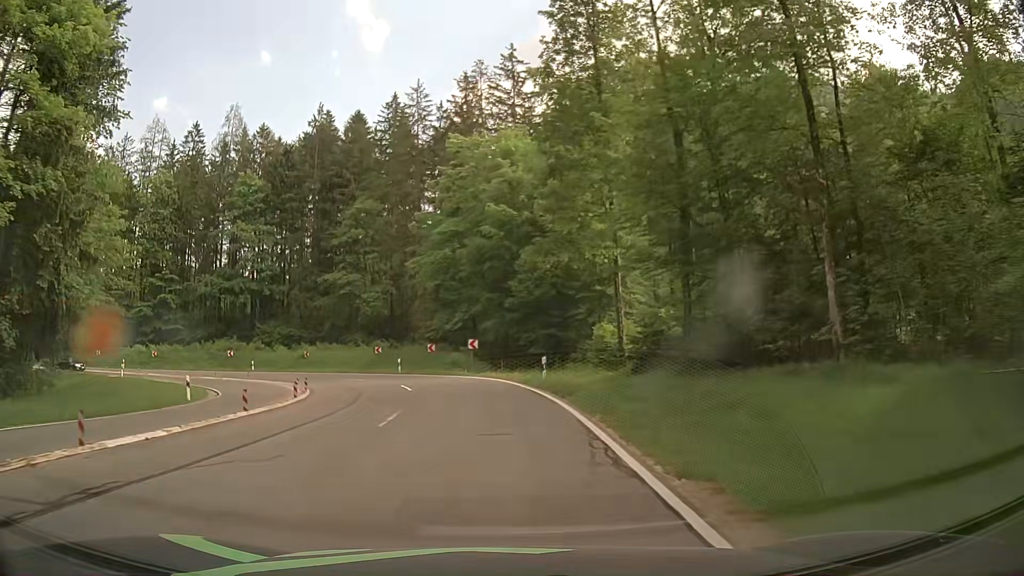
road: primary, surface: asphalt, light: Day
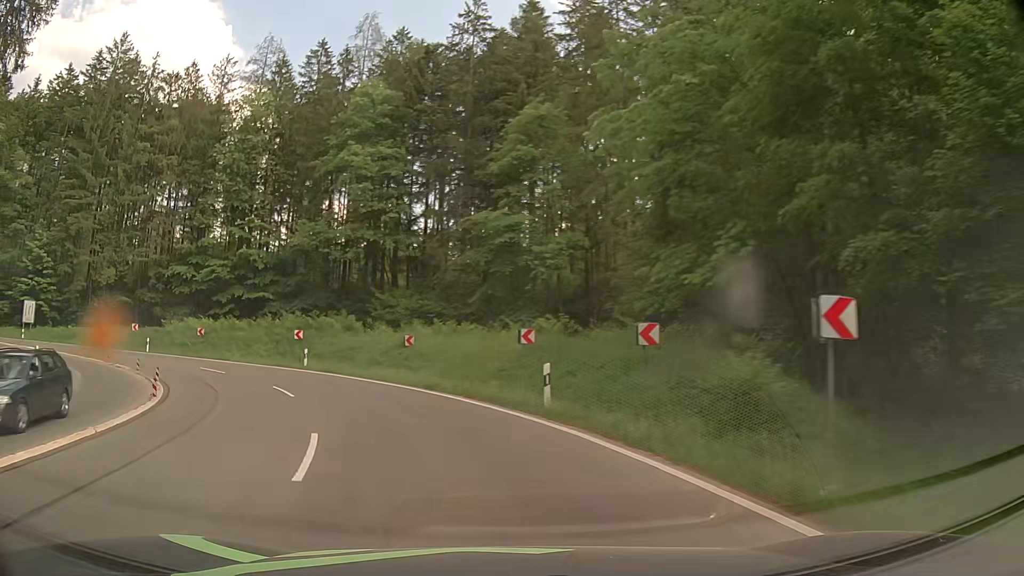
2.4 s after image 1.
(-2.4, +30.1) m; -16°
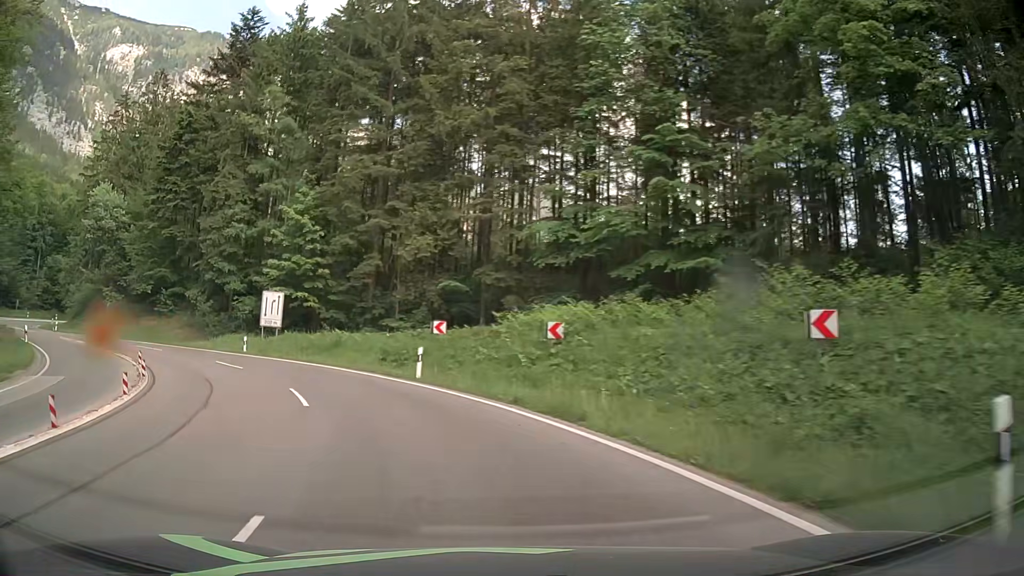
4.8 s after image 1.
(-9.6, +27.8) m; -38°
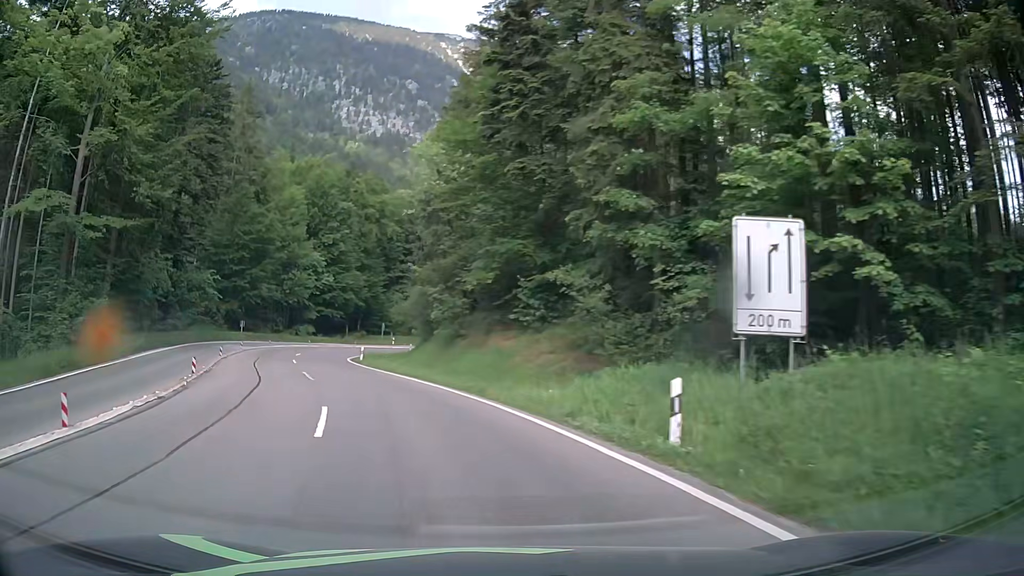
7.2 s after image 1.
(-9.8, +26.9) m; -39°
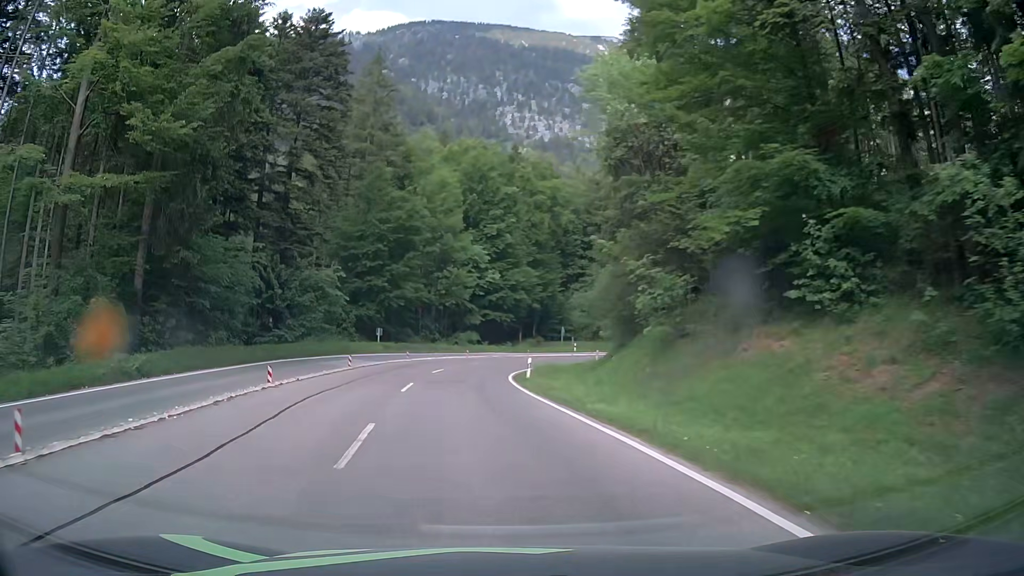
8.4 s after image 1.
(-2.2, +14.2) m; -16°
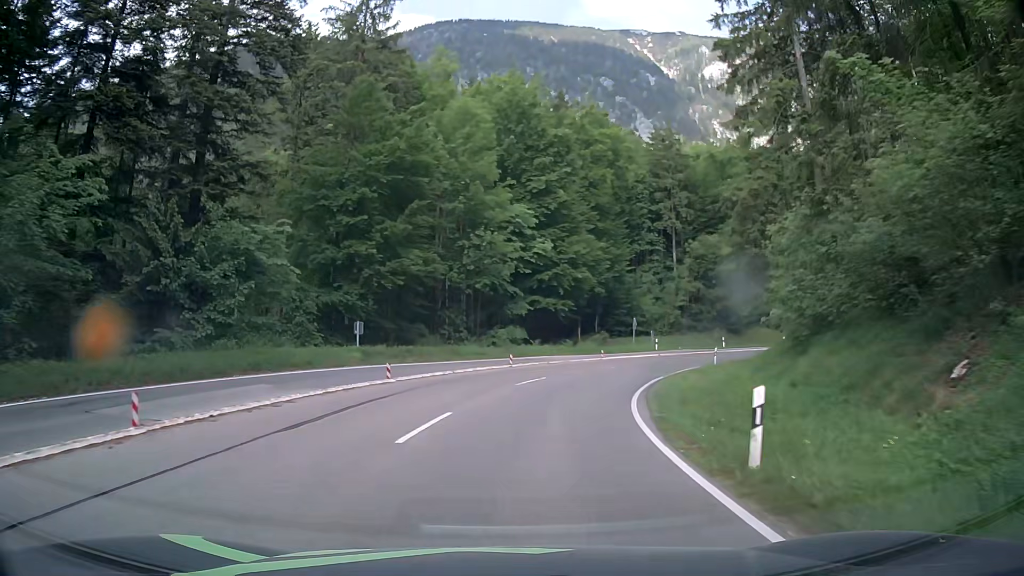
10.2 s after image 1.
(-1.3, +22.0) m; -5°
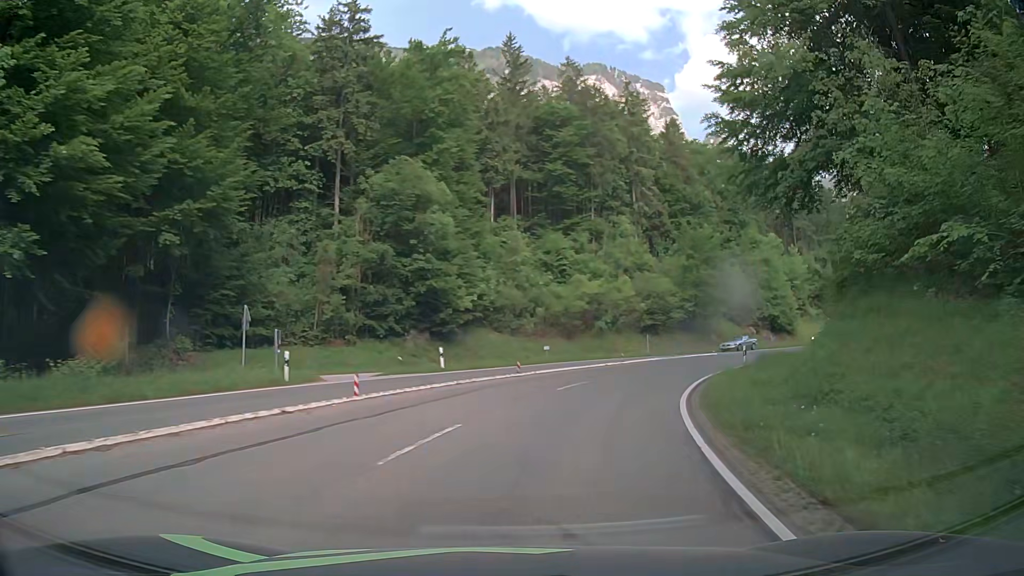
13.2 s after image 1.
(+8.8, +36.1) m; +29°
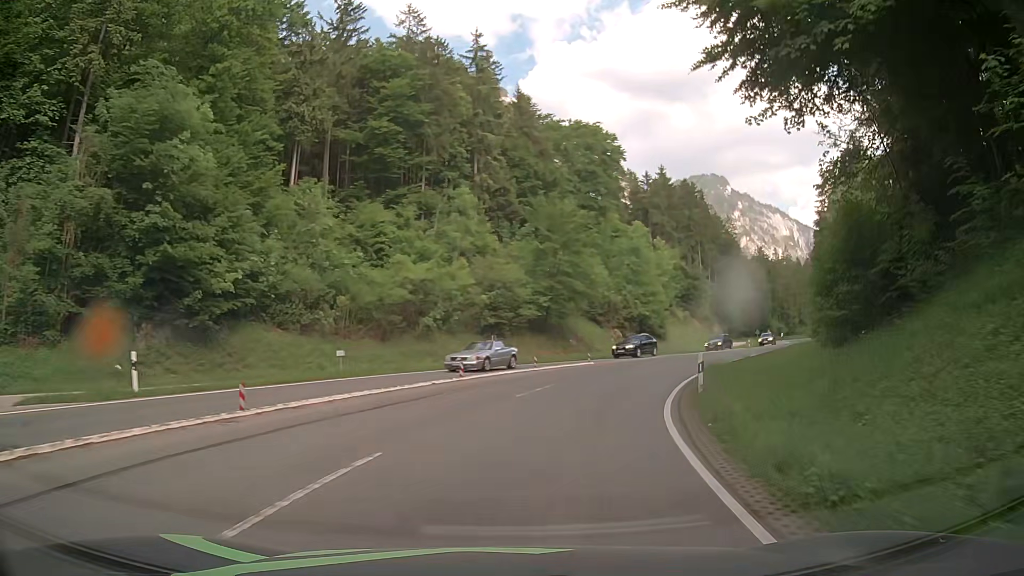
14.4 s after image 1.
(+2.0, +14.8) m; +15°
(+1, +10) (+3, +20) (+7, +29) (+12, +38) (+18, +46) (+24, +53) (+30, +61) (+36, +70) (+41, +78) (+45, +87) m
